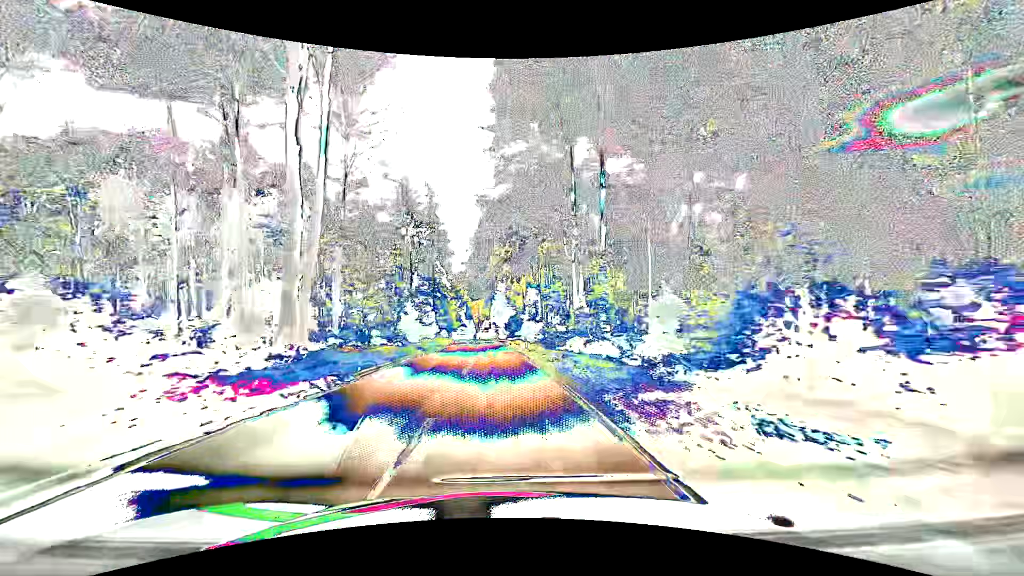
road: tertiary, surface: asphalt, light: Day
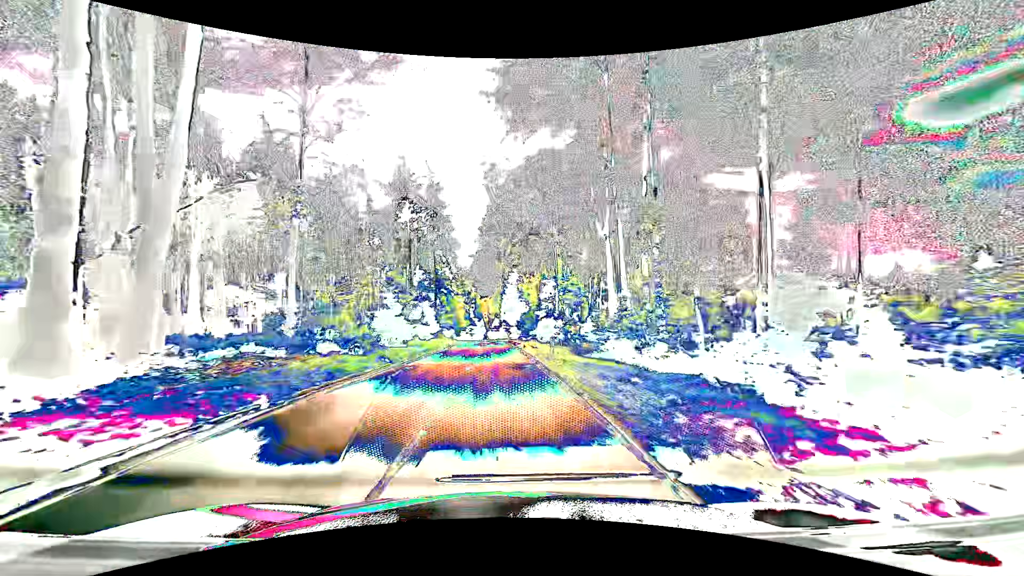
(-0.1, +11.9) m; -1°
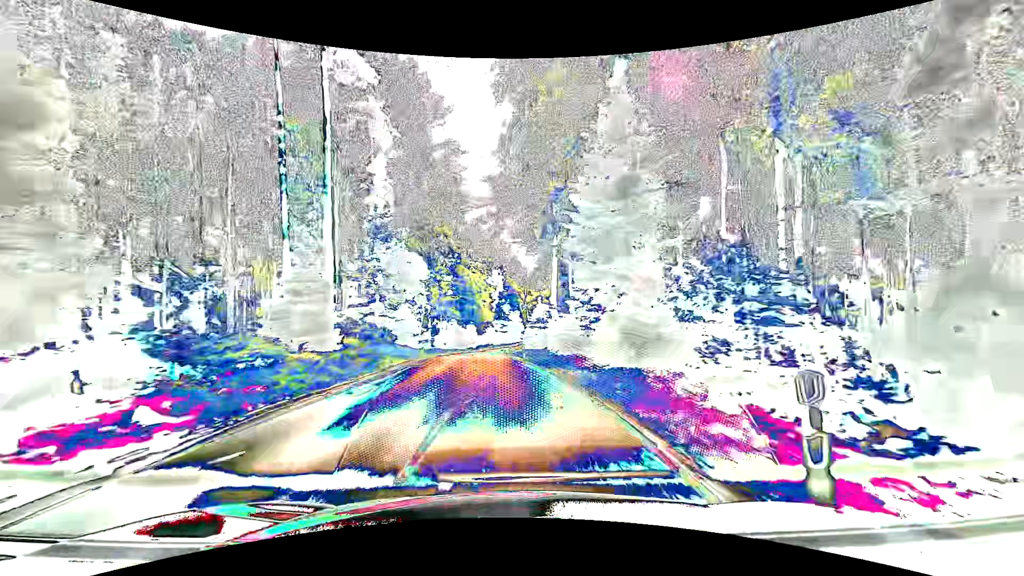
(-2.3, +59.3) m; -5°
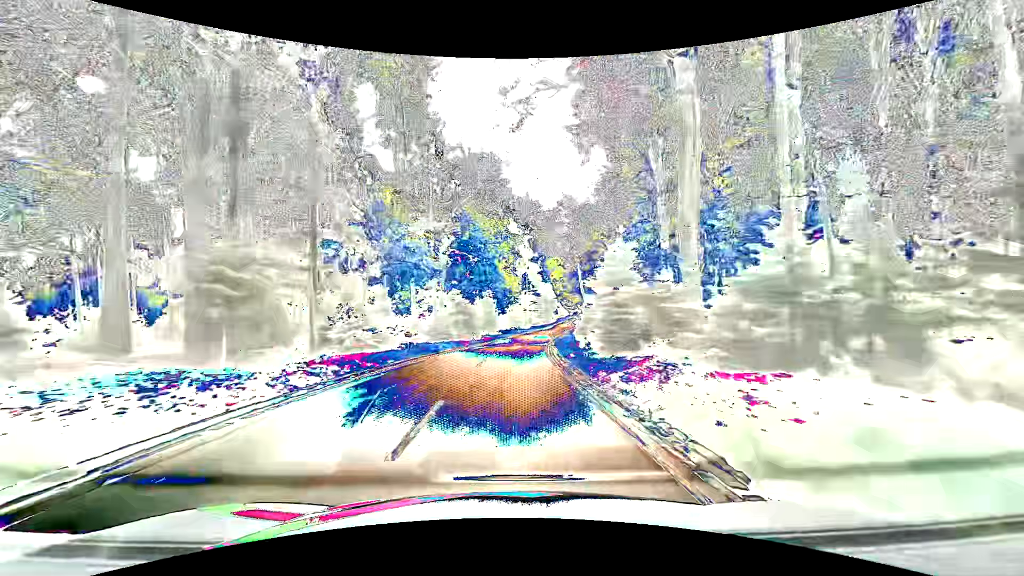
(-1.3, +35.5) m; -3°
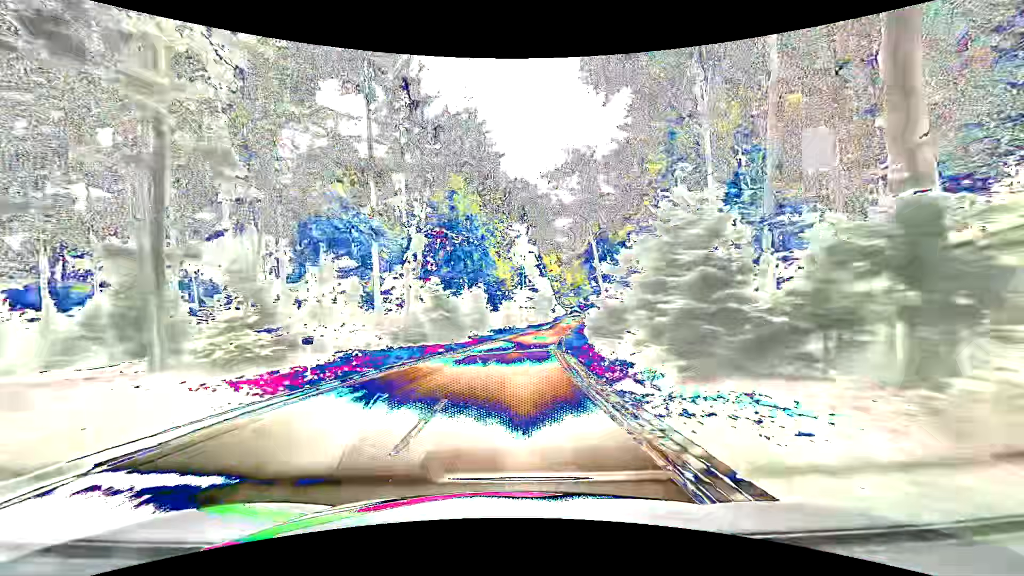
(+0.1, +11.9) m; +1°
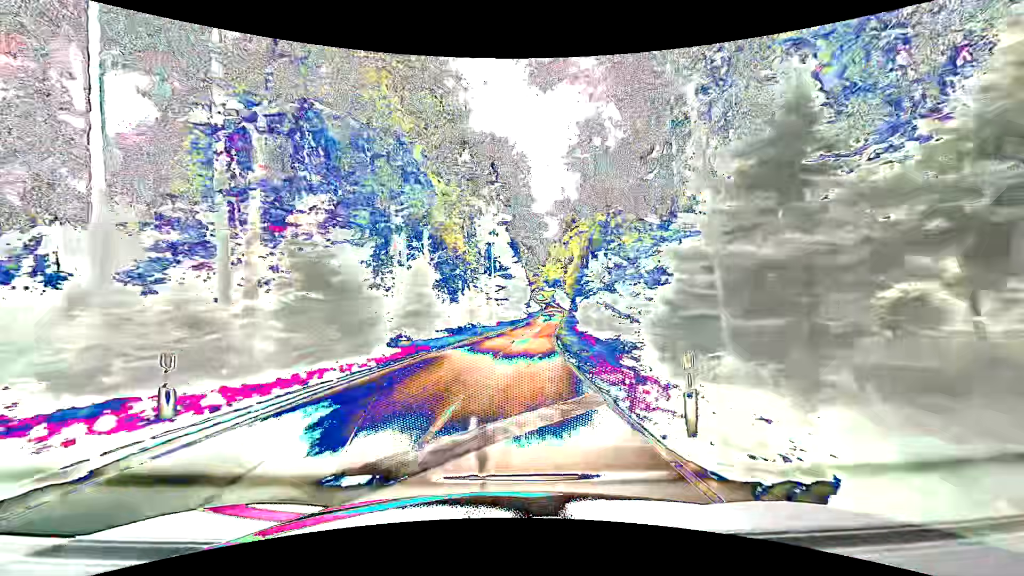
(+0.4, +23.7) m; +3°
